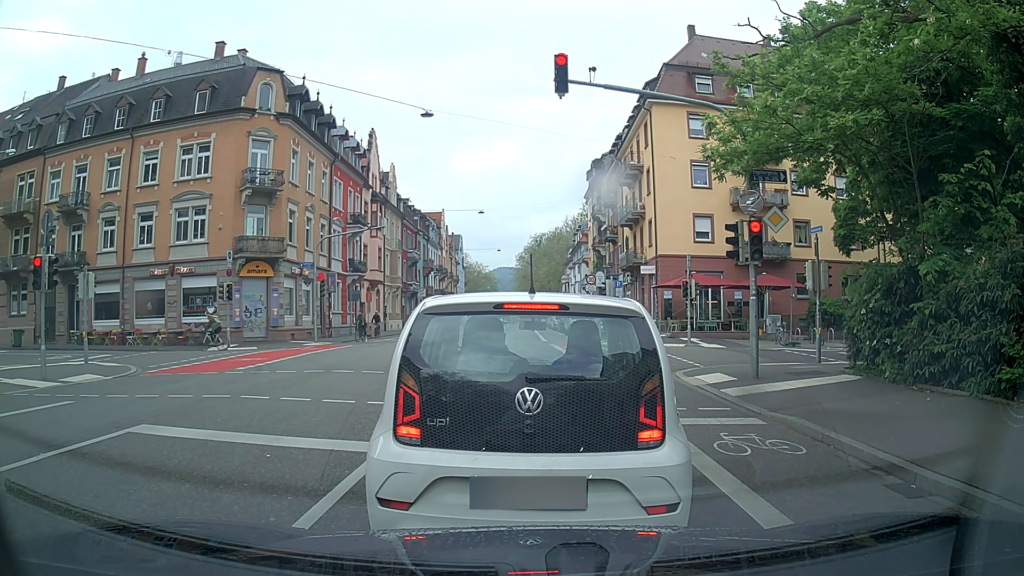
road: secondary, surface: asphalt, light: Day
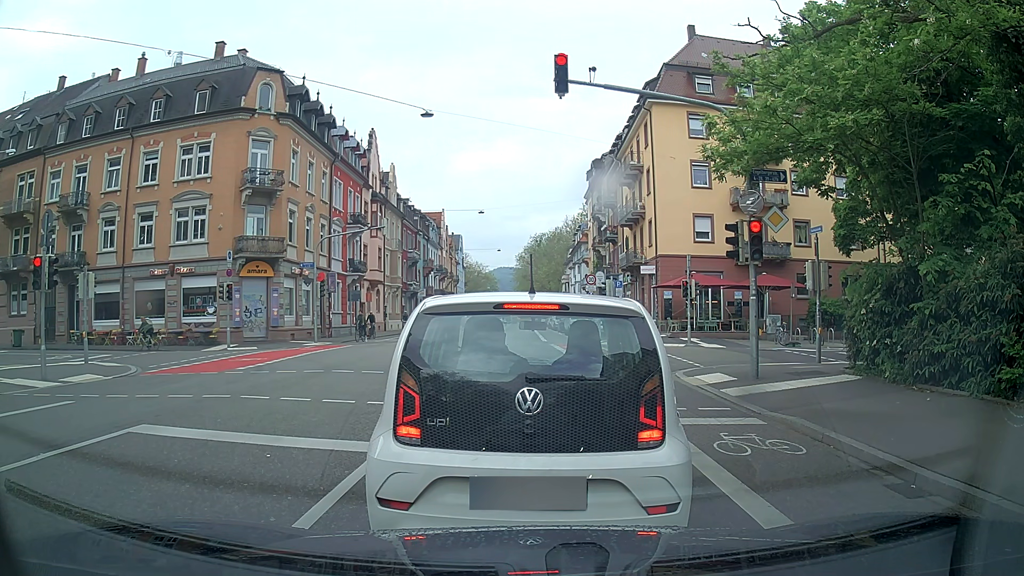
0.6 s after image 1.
(0.0, 0.0) m; 0°
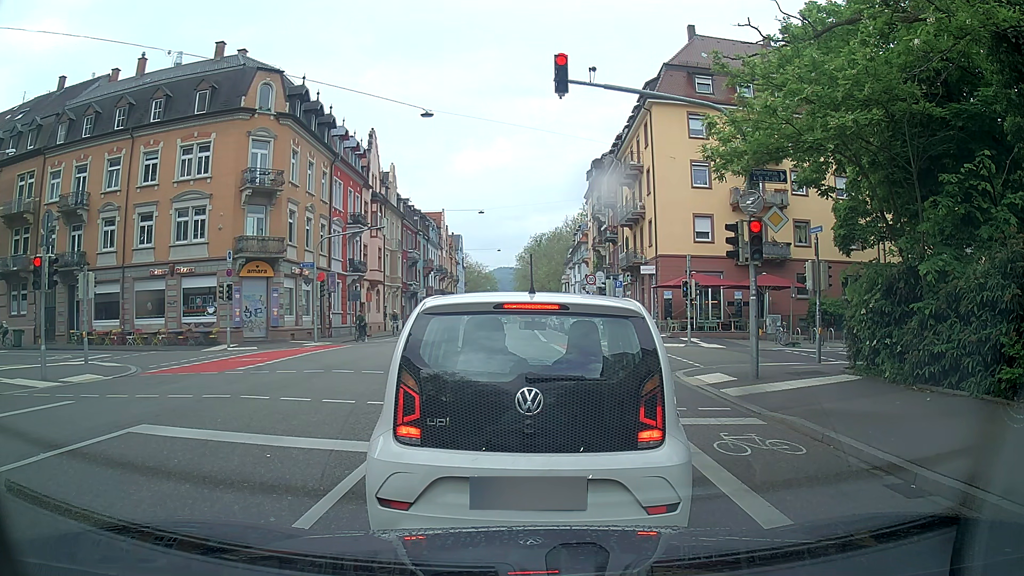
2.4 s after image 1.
(0.0, 0.0) m; 0°
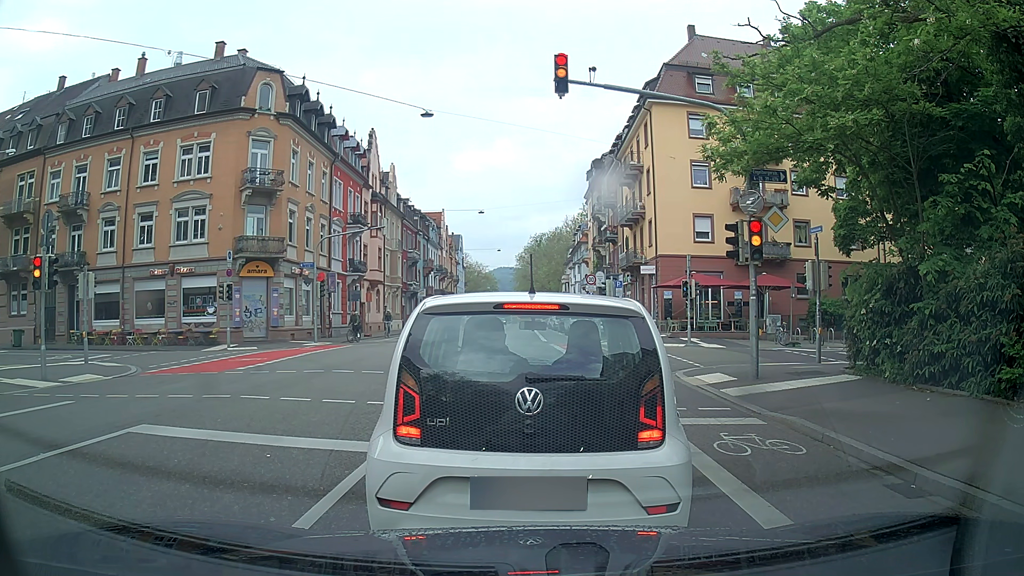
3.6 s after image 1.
(0.0, 0.0) m; 0°
